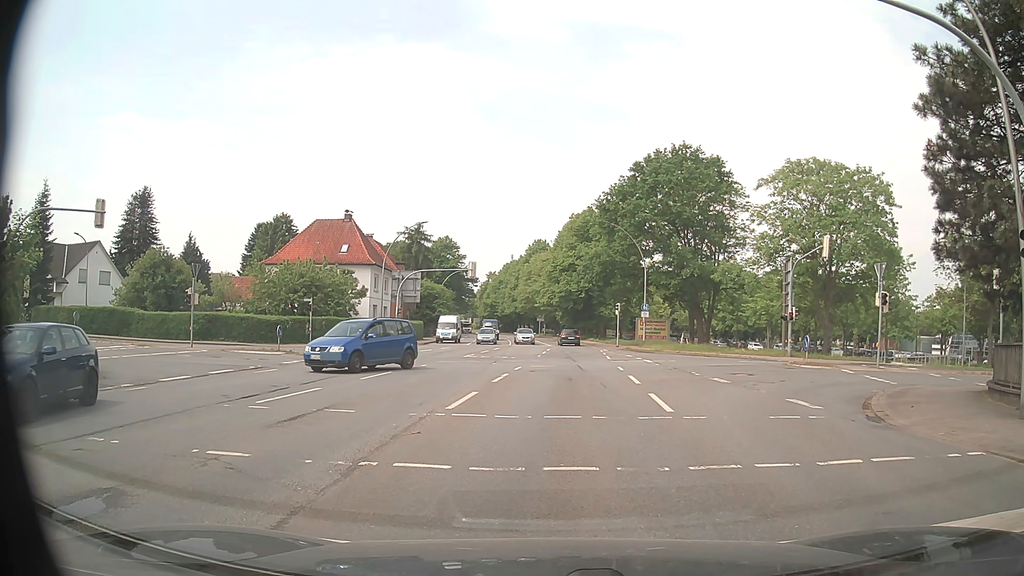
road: primary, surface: asphalt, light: Day
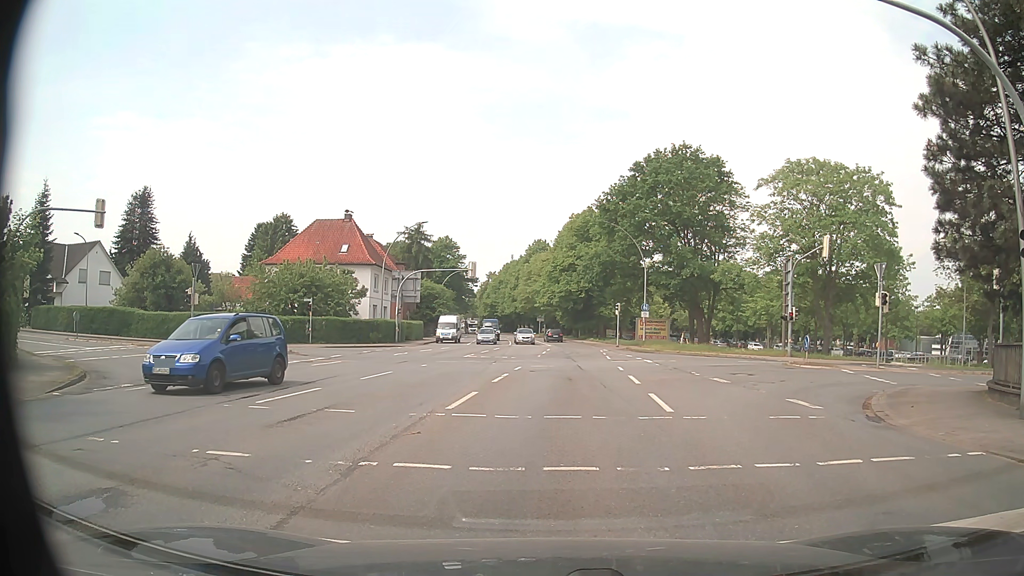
(0.0, 0.0) m; 0°
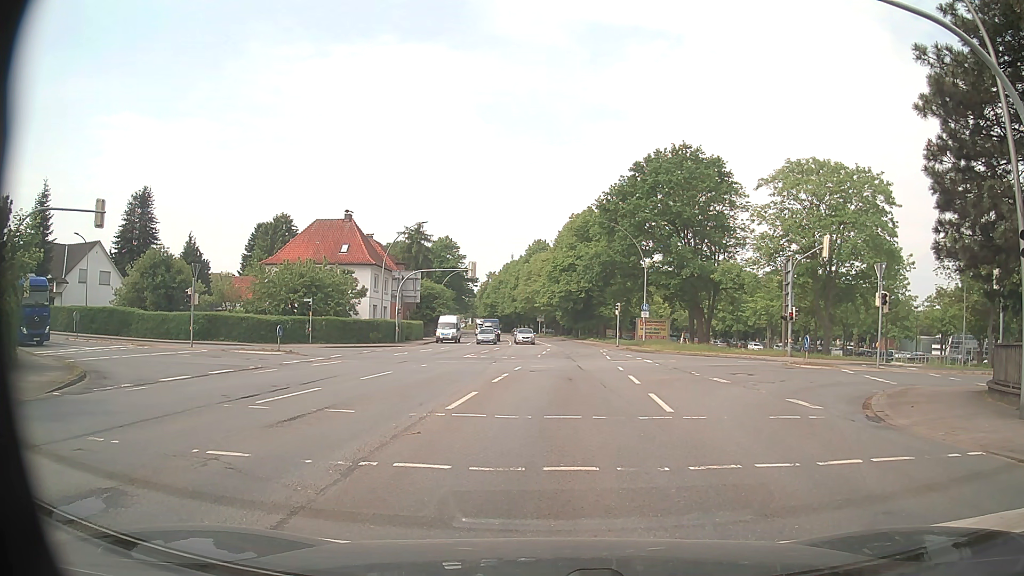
(0.0, 0.0) m; 0°
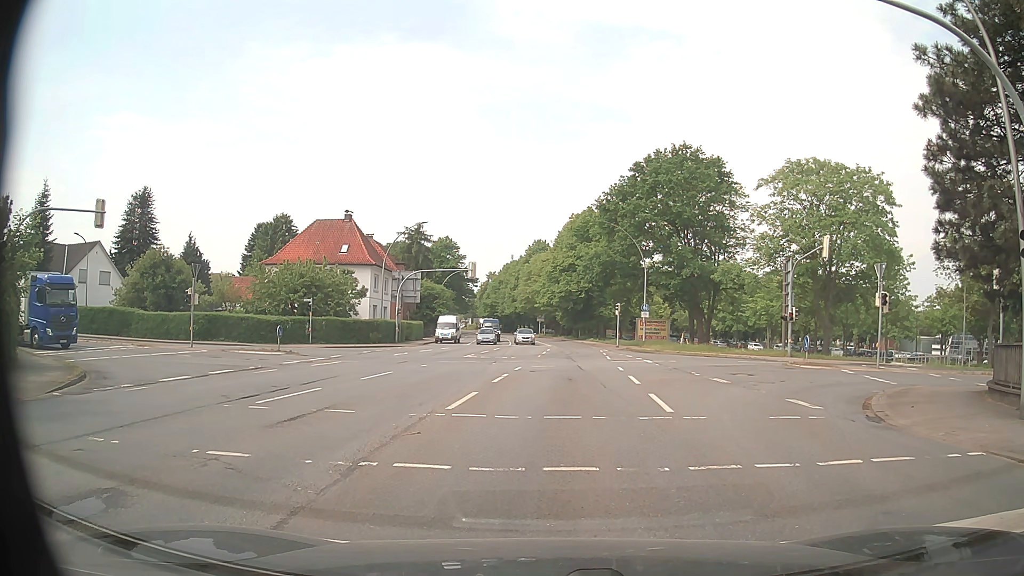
(0.0, 0.0) m; 0°
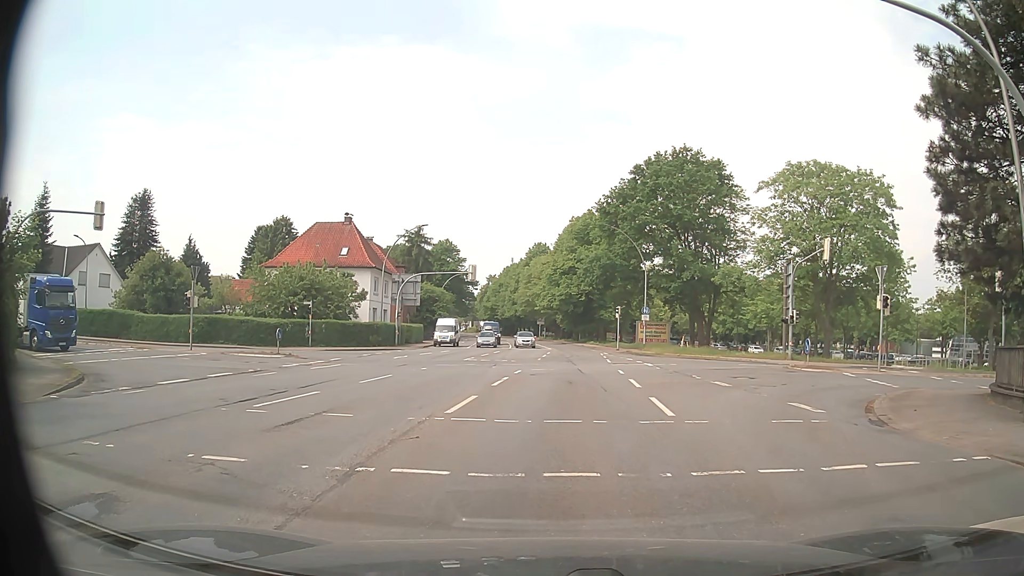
(0.0, +0.1) m; 0°
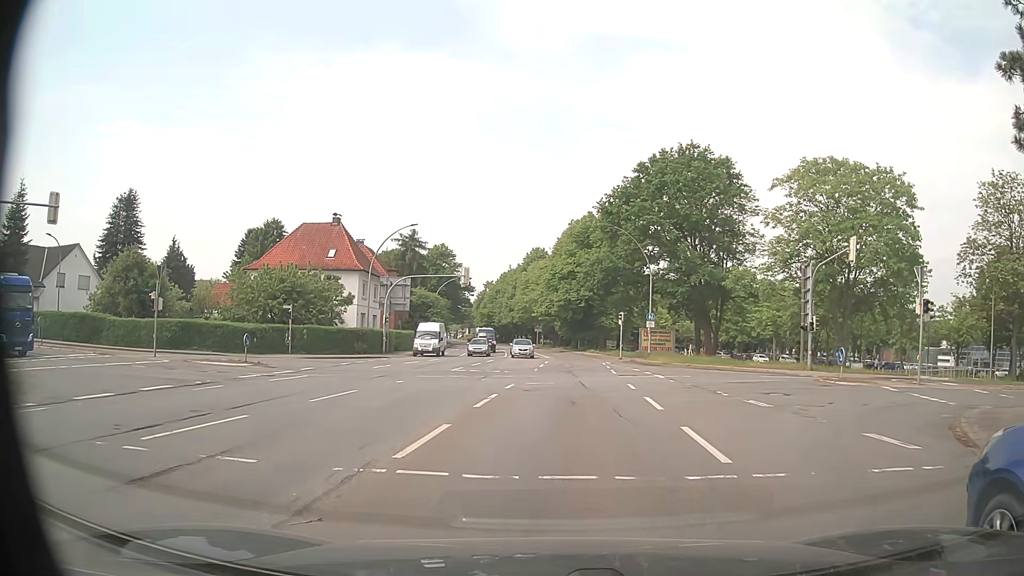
(-0.1, +4.0) m; 0°
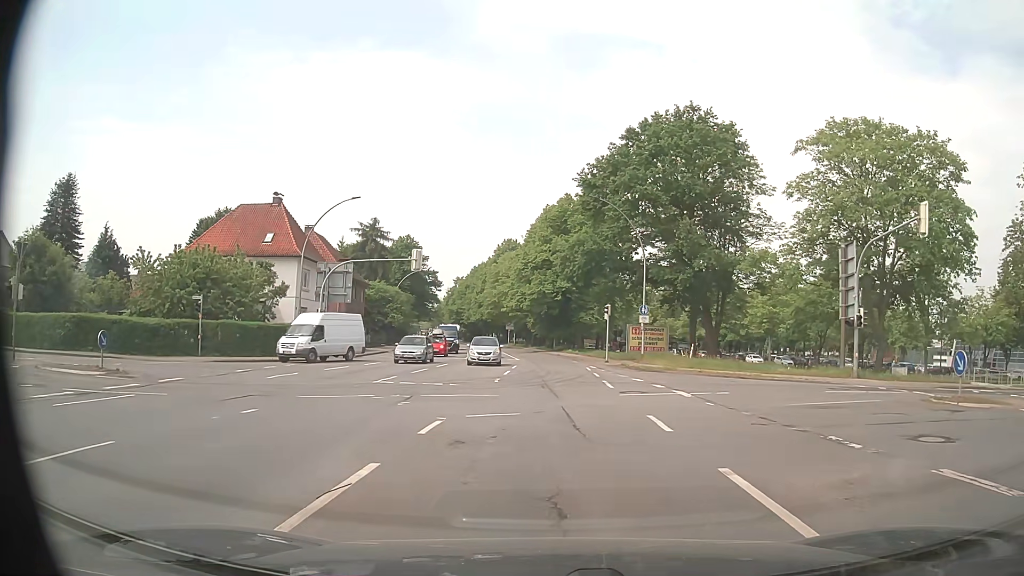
(+0.1, +9.9) m; +2°
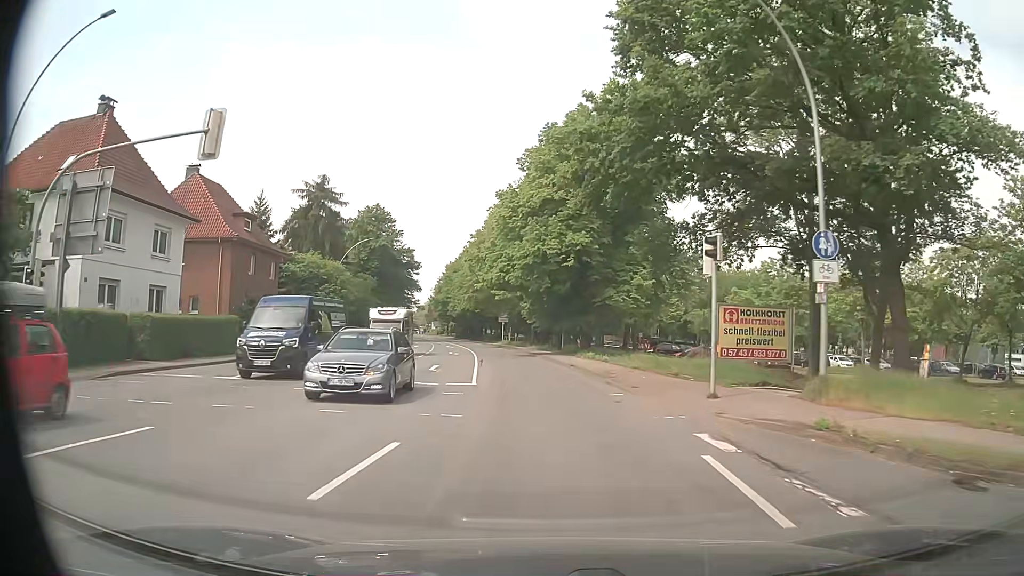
(-0.2, +27.7) m; -2°
(0, +10) (-1, +20) (-2, +30) (-3, +40) (-4, +50) (-6, +60) (-7, +69) (-9, +79) (-12, +89) (-14, +99) m
